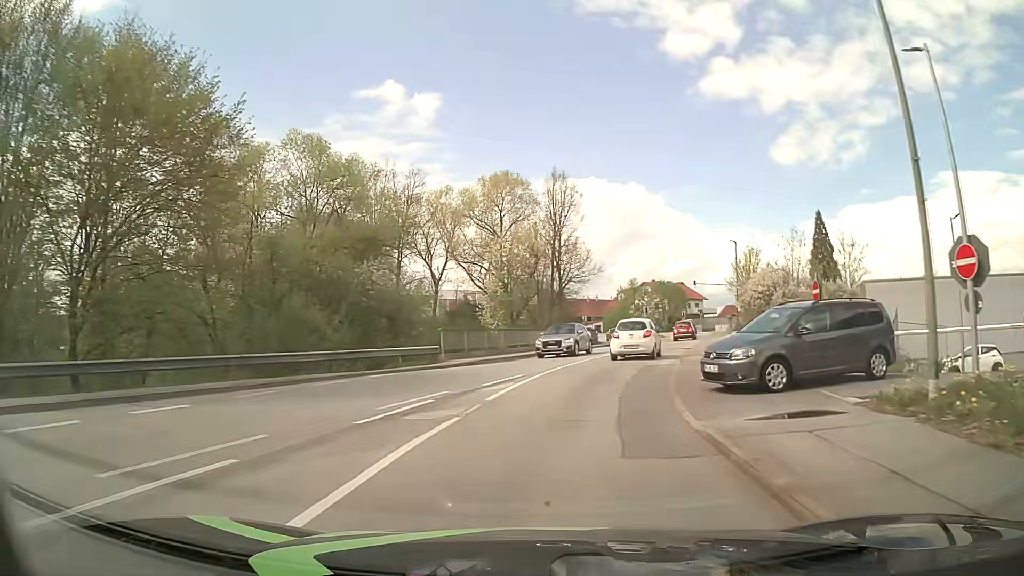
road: tertiary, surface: asphalt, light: Day
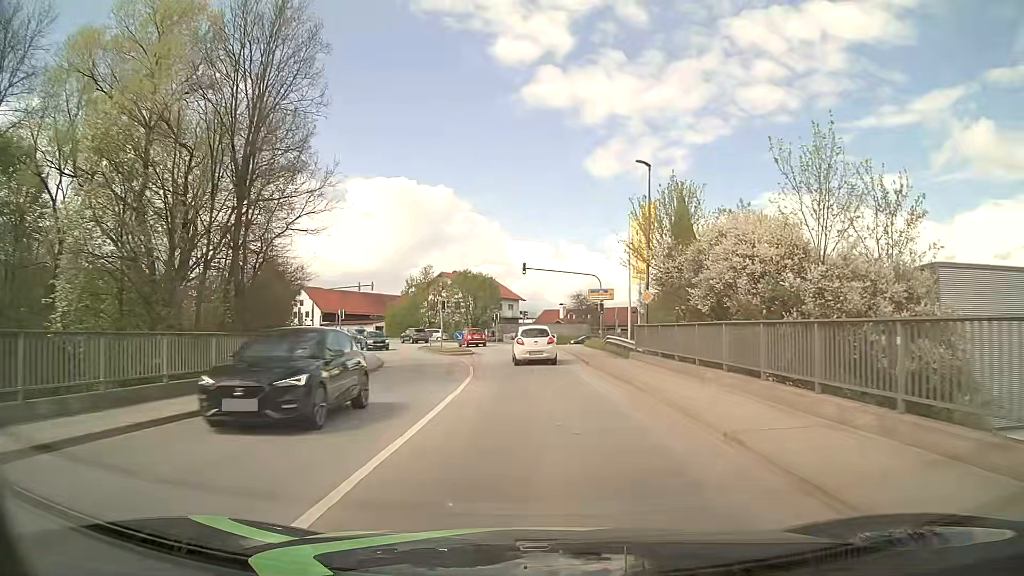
(+5.0, +31.4) m; +17°
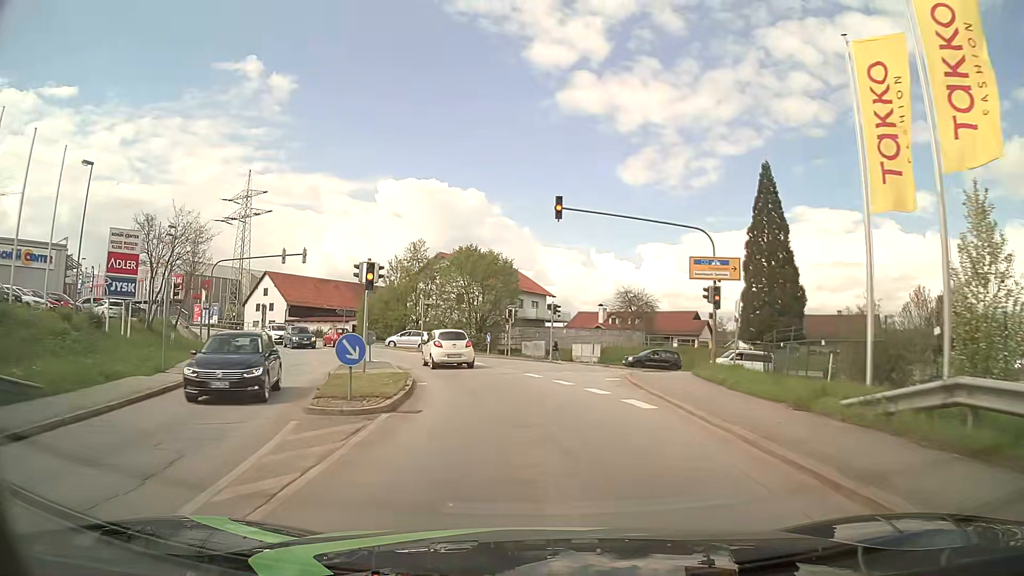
(-0.3, +27.4) m; -2°
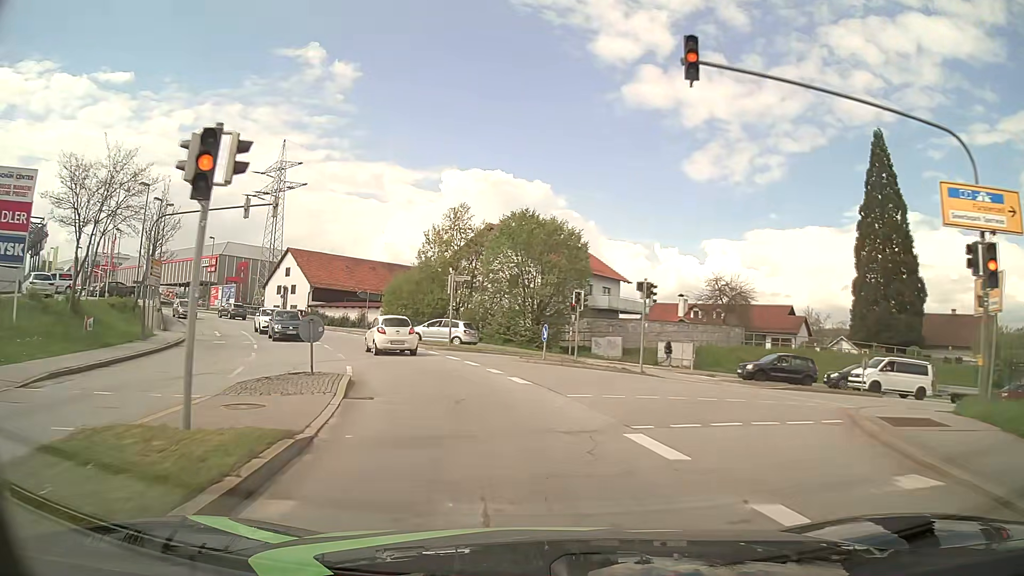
(-0.4, +13.8) m; -5°
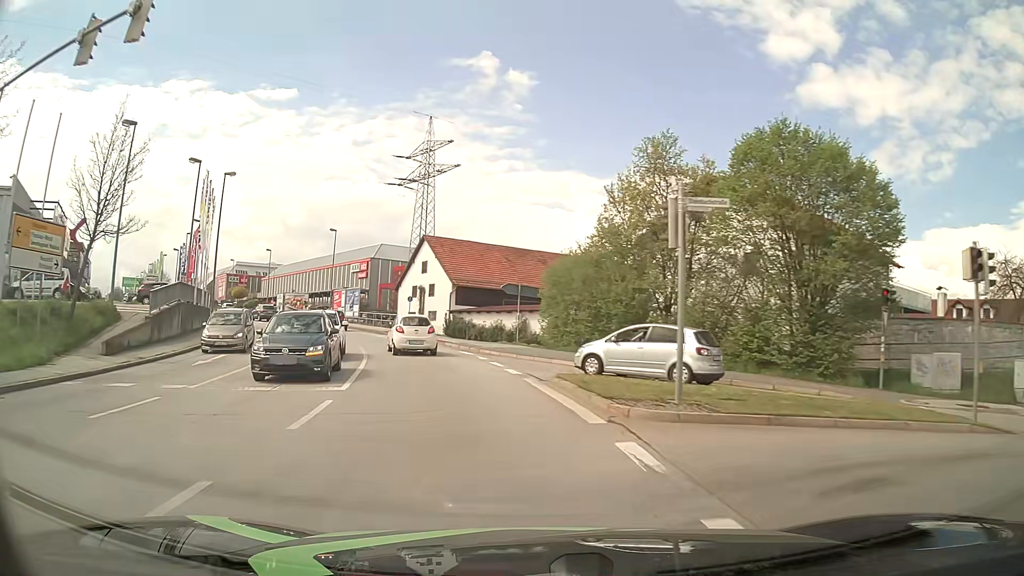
(-2.7, +20.5) m; -16°
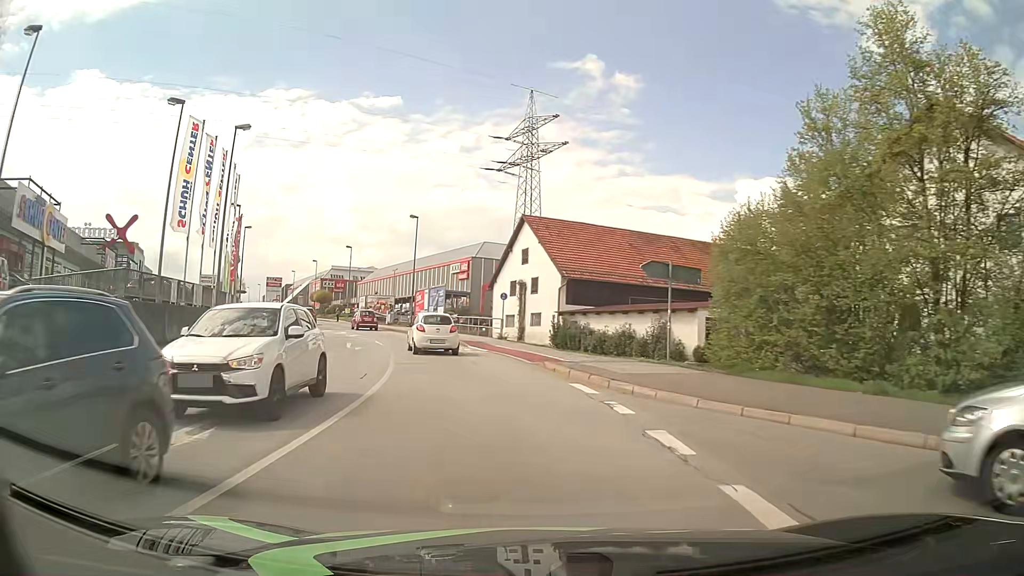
(-1.2, +13.6) m; -10°
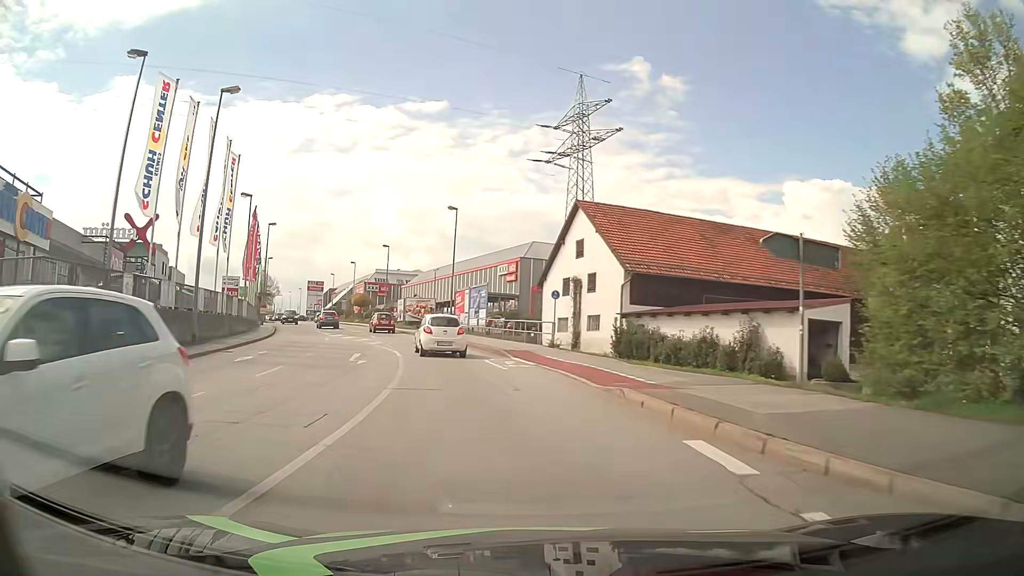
(-0.3, +6.7) m; -4°
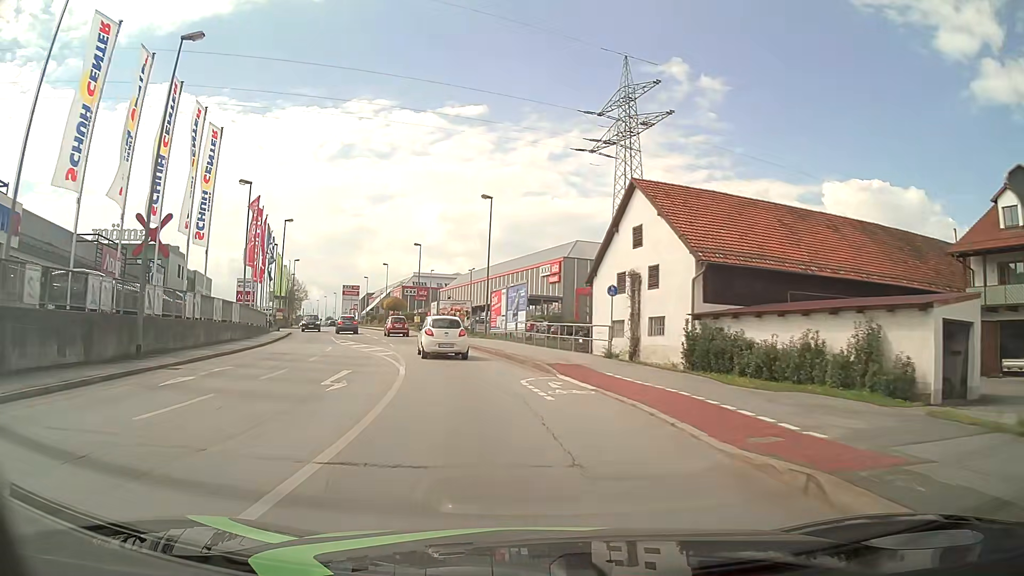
(-0.2, +6.6) m; -3°
(0, +10) (-2, +20) (-4, +30) (-7, +39) (-10, +49) (-13, +58) (-16, +68) (-20, +77) (-23, +87) (-26, +96) m
